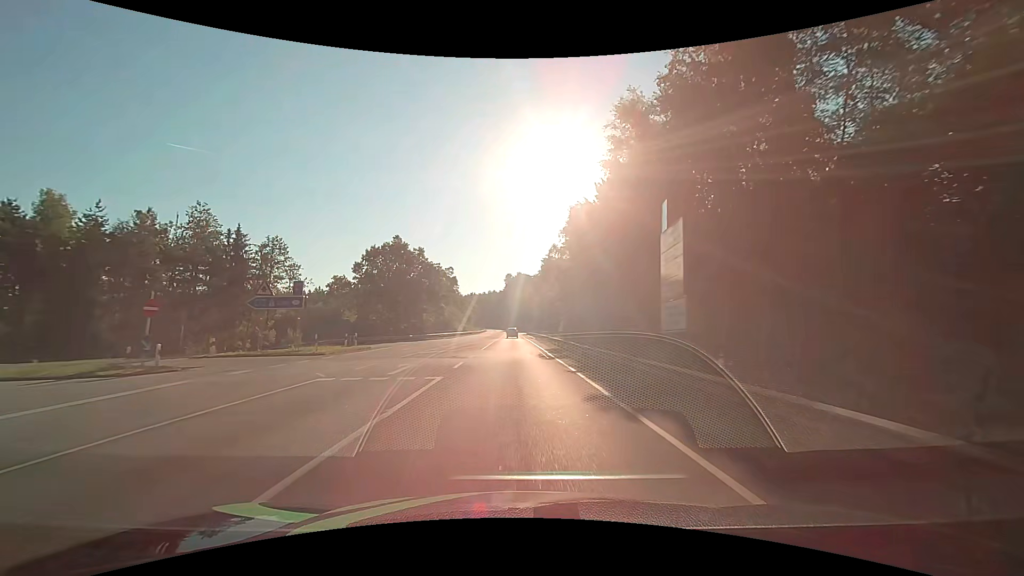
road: secondary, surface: asphalt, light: Day
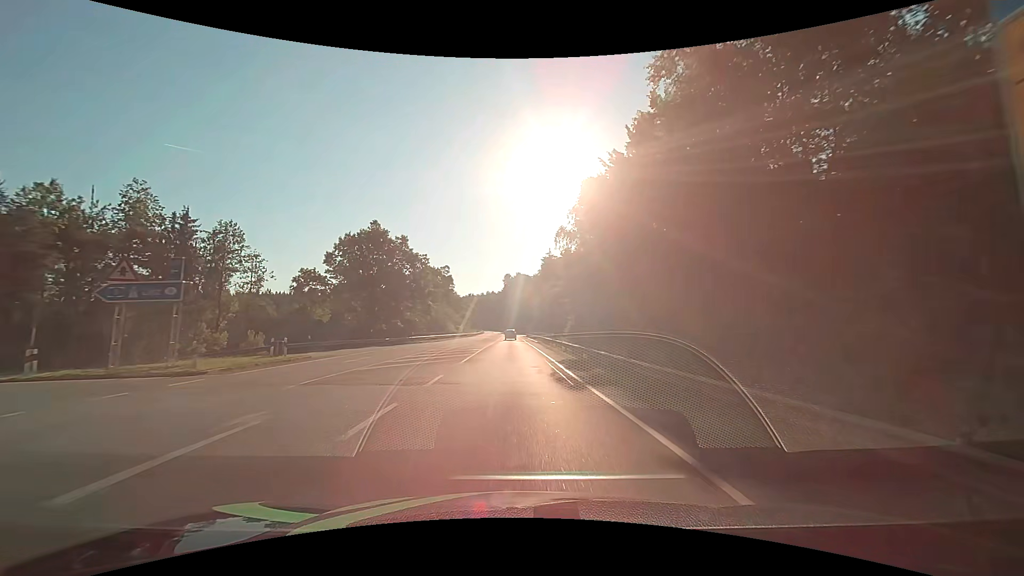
(0.0, +10.8) m; 0°
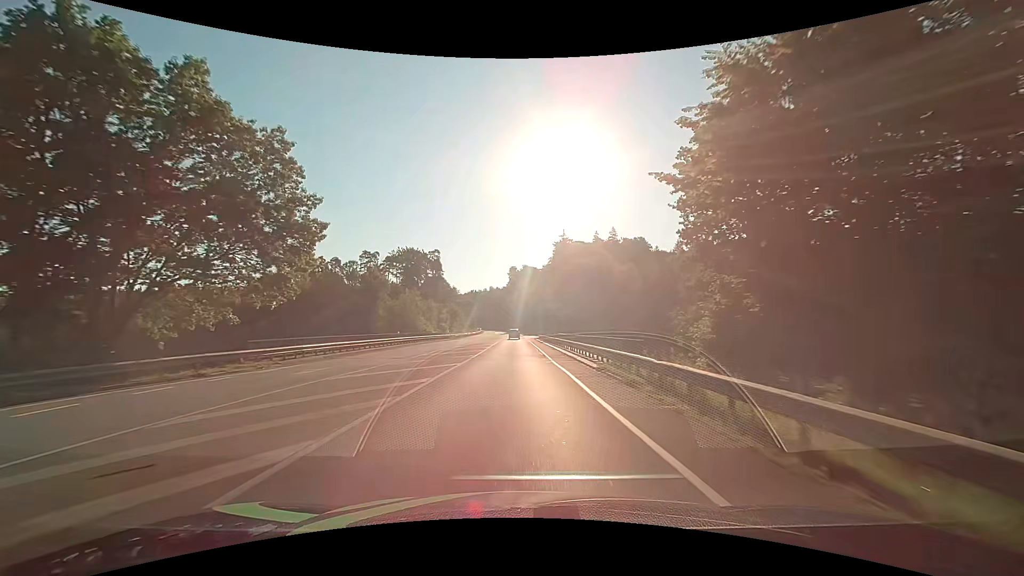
(-0.2, +43.0) m; -1°
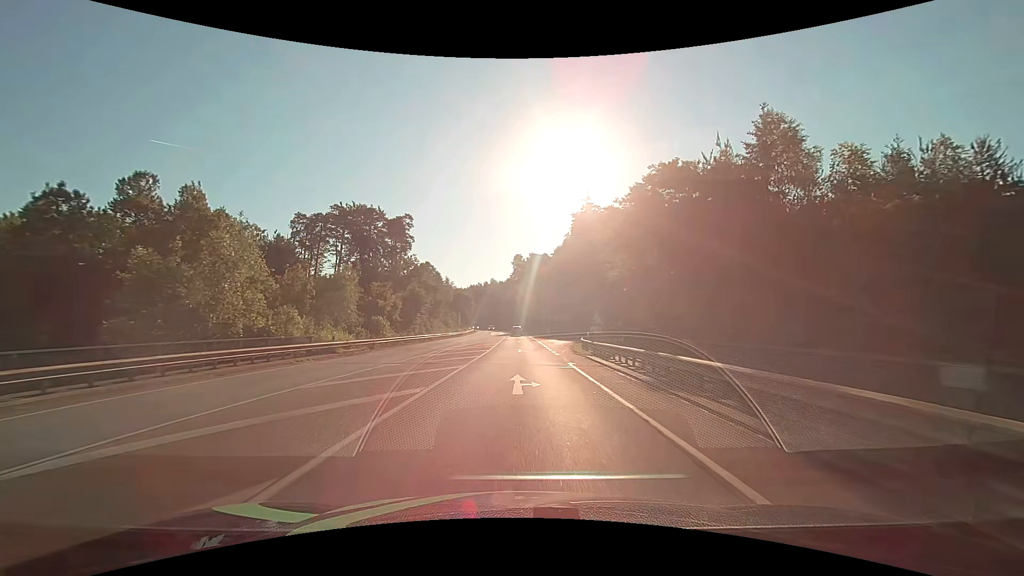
(-0.1, +53.8) m; -1°
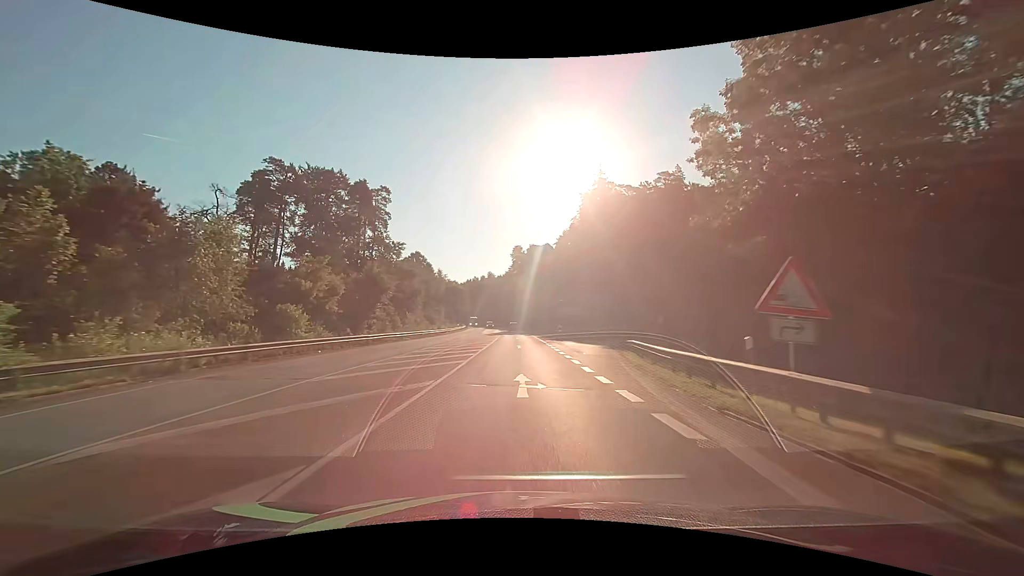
(0.0, +21.5) m; 0°
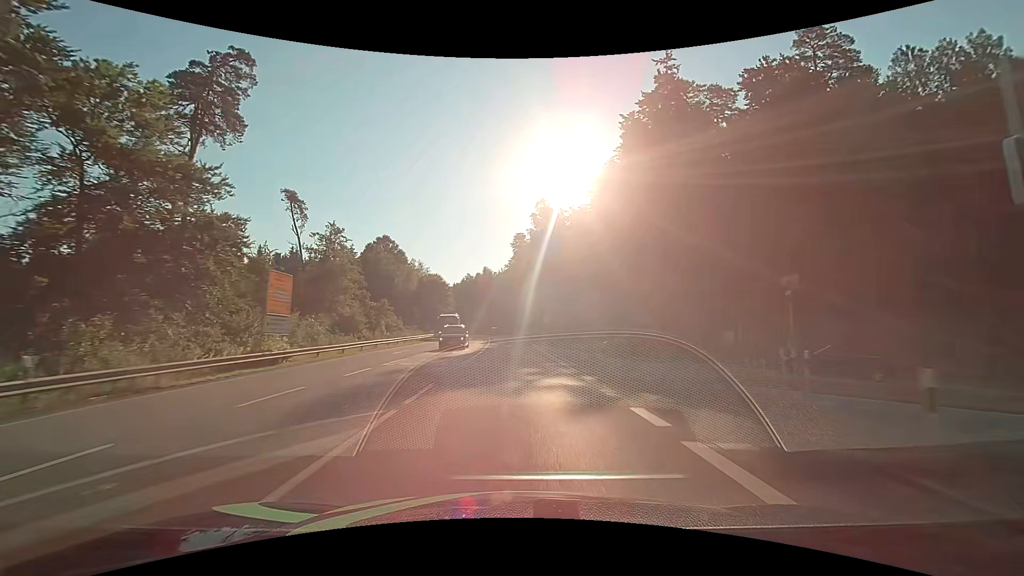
(+0.2, +53.6) m; 0°
(0, +10) (0, +20) (0, +30) (-1, +40) (-1, +50) (-2, +60) (-3, +70) (-3, +80) (-4, +90) (-5, +100) m
